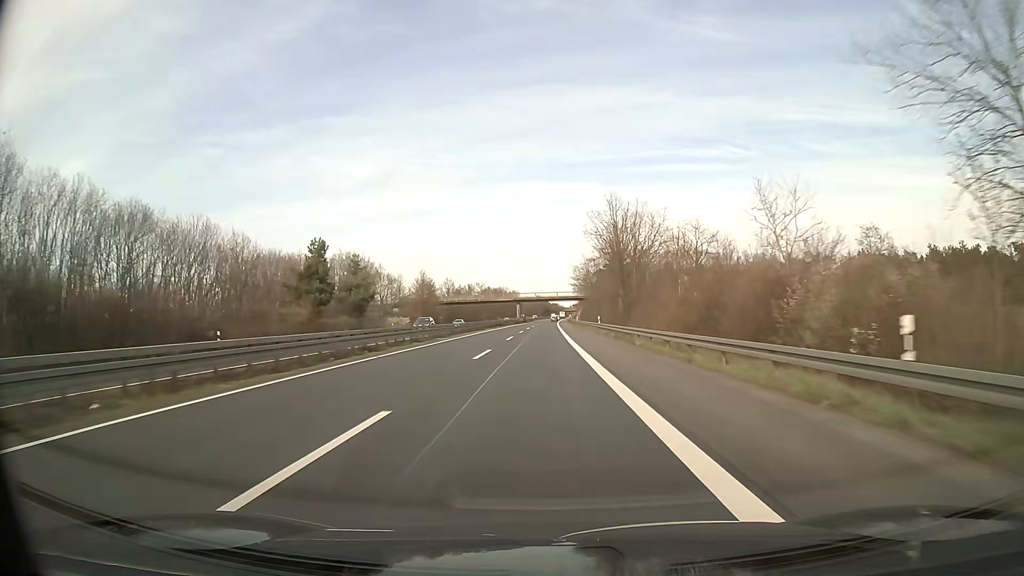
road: trunk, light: Day
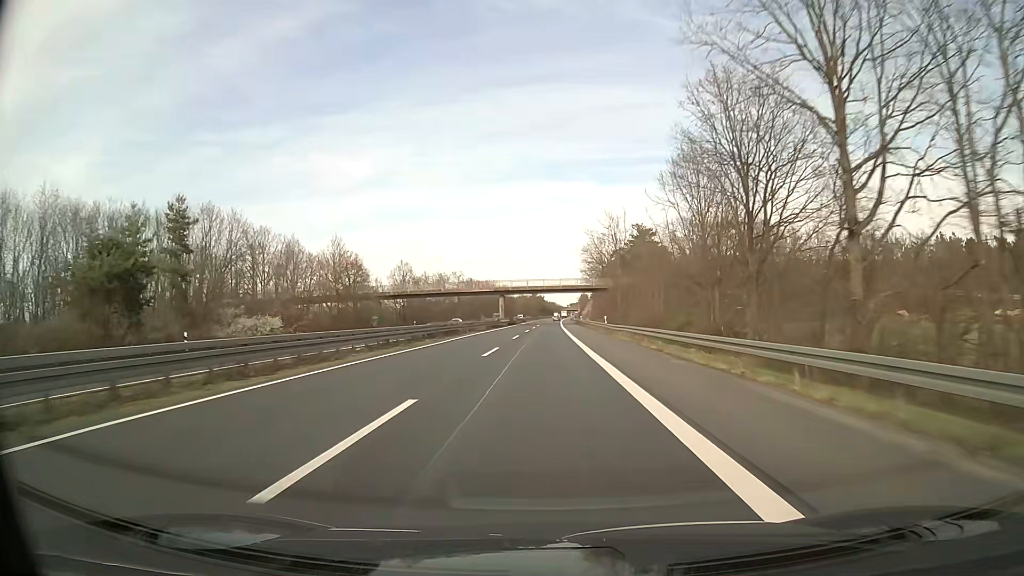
(+0.2, +52.9) m; 0°
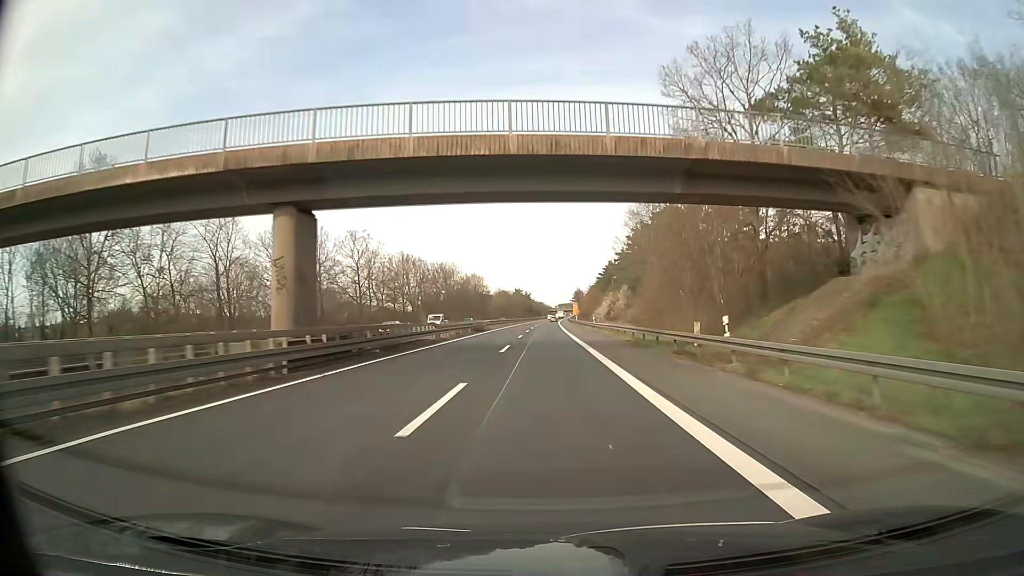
(+0.8, +87.3) m; +1°
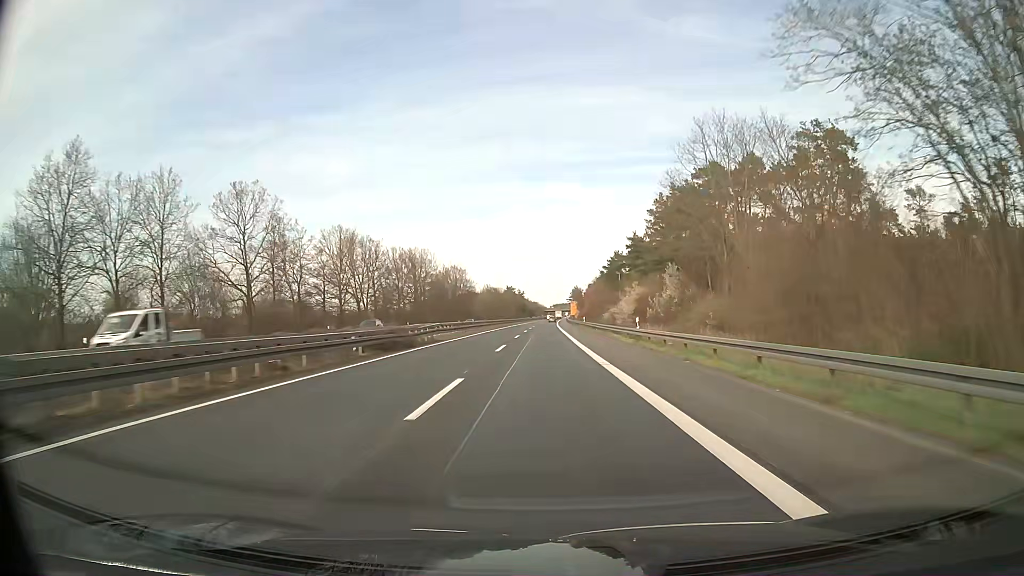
(-0.2, +34.8) m; 0°
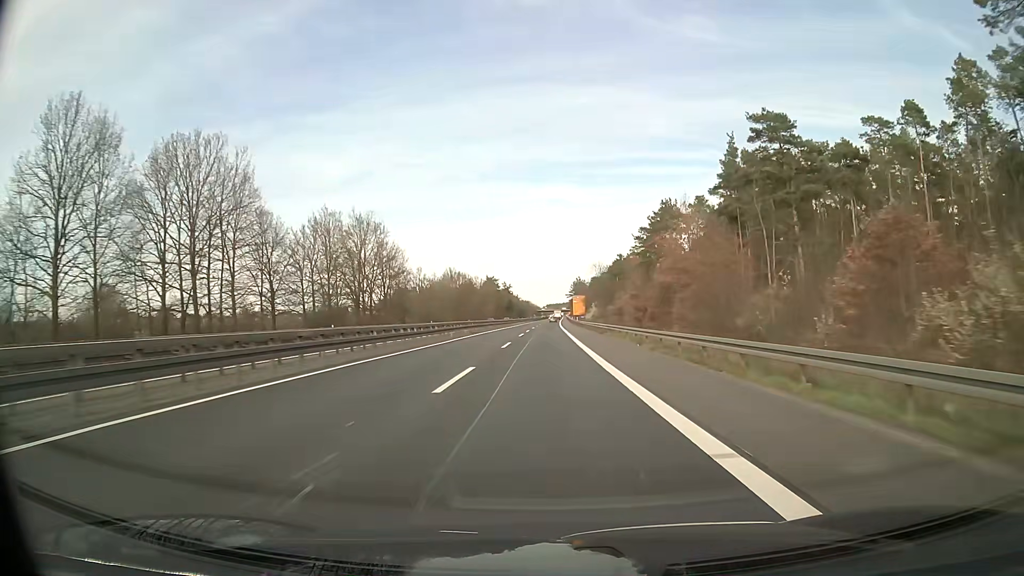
(+1.7, +87.1) m; +1°
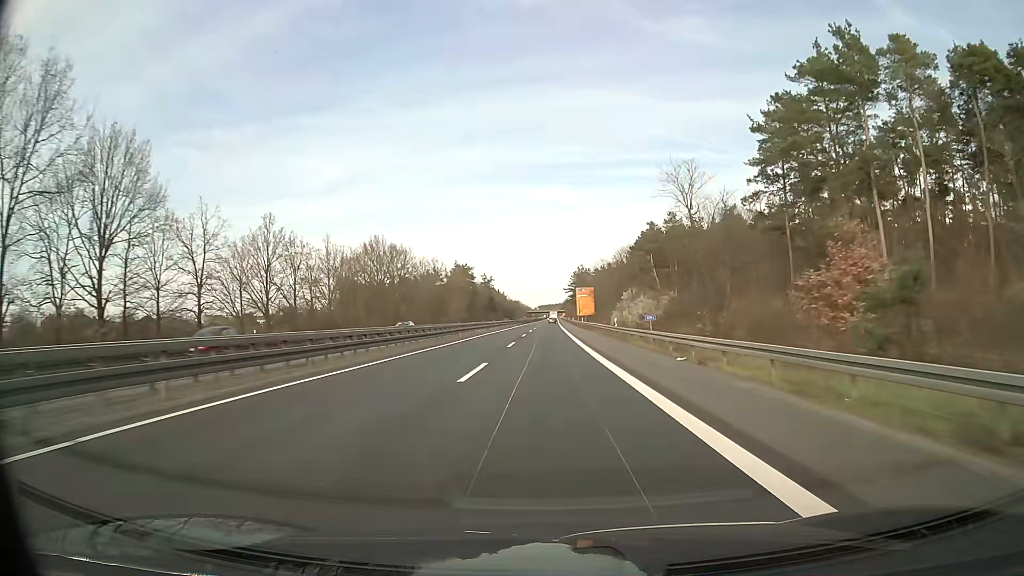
(+0.4, +69.6) m; +1°
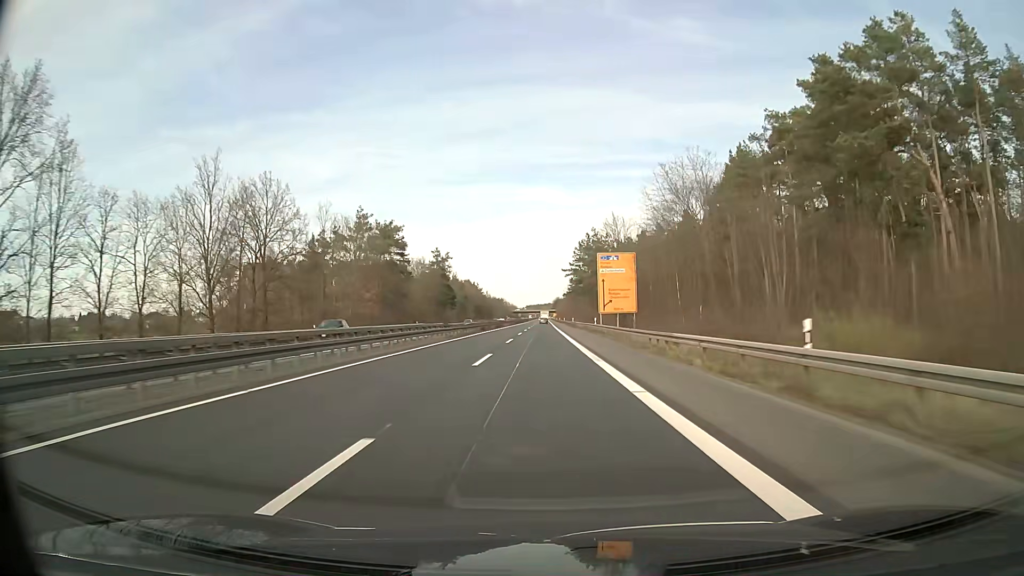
(+0.8, +86.9) m; +1°
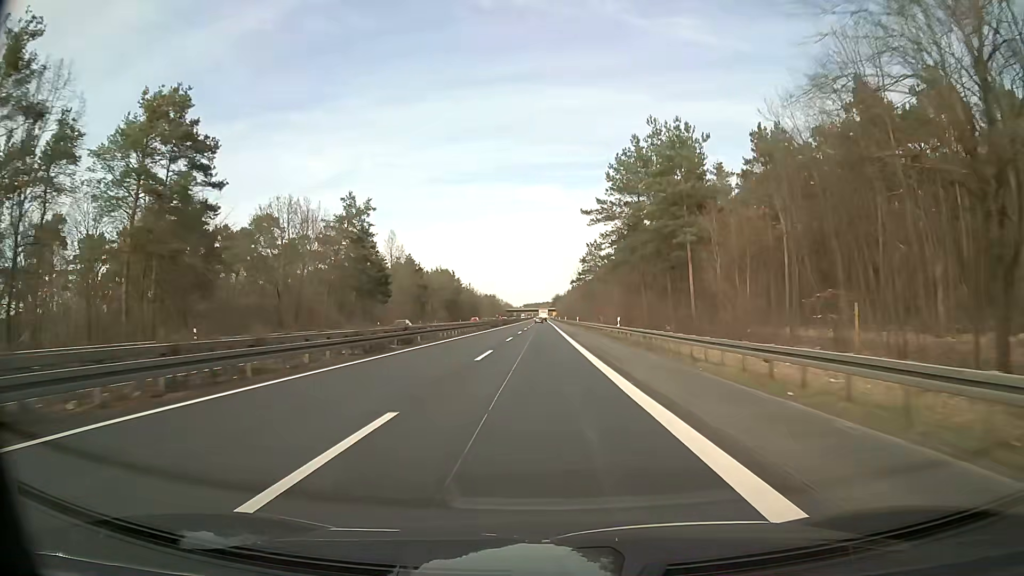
(+0.1, +69.6) m; 0°
(0, +10) (0, +20) (0, +30) (0, +40) (0, +50) (0, +60) (0, +70) (0, +80) (0, +90) (0, +100) m
